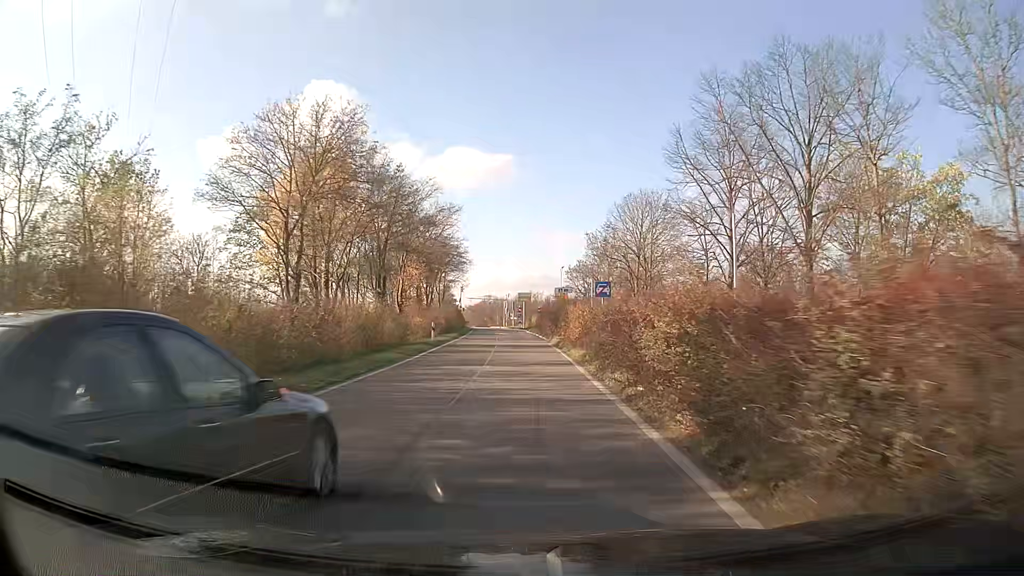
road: trunk_link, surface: asphalt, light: Day
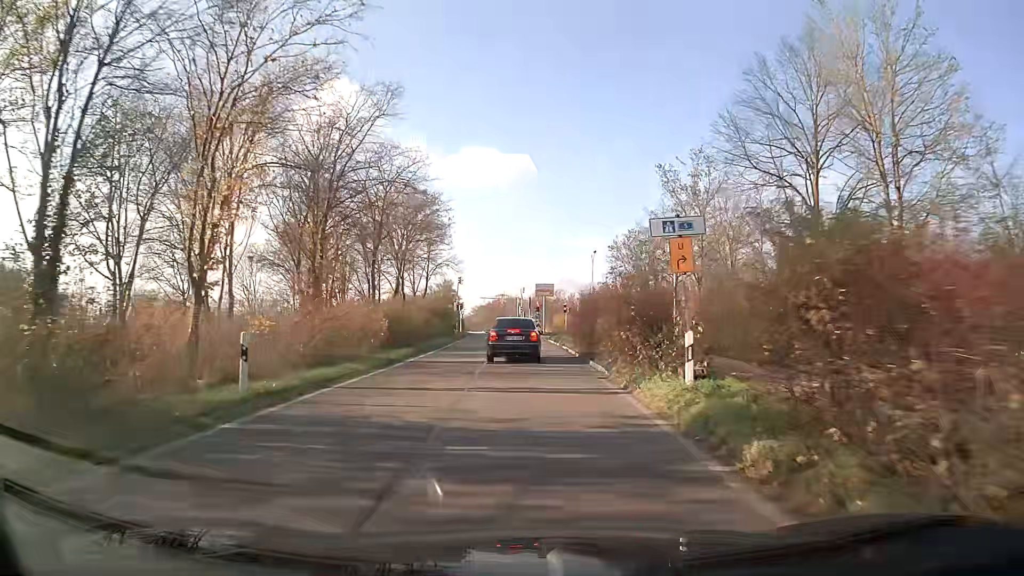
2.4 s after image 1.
(-0.3, +26.7) m; -2°
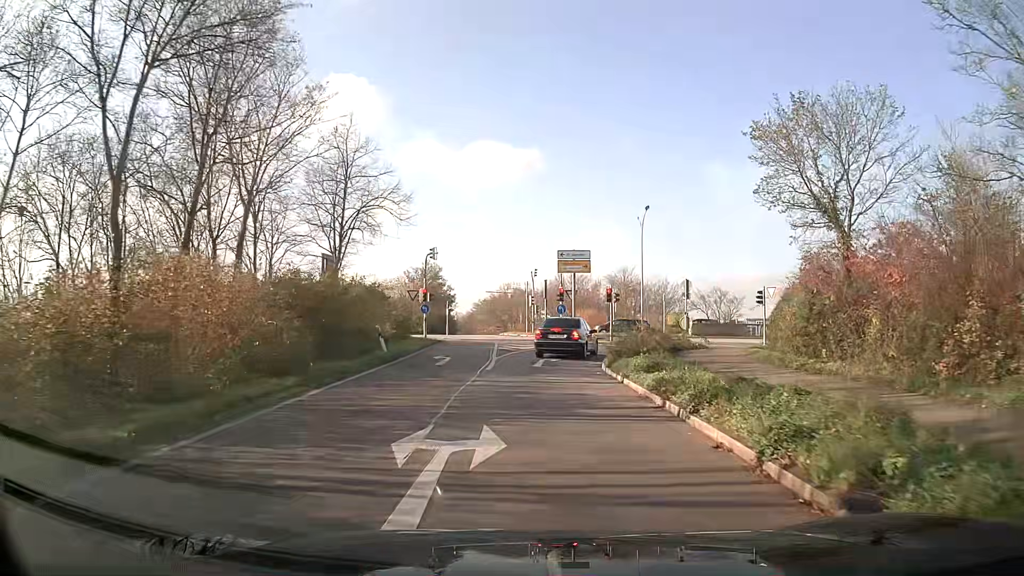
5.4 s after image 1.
(-0.2, +29.4) m; 0°
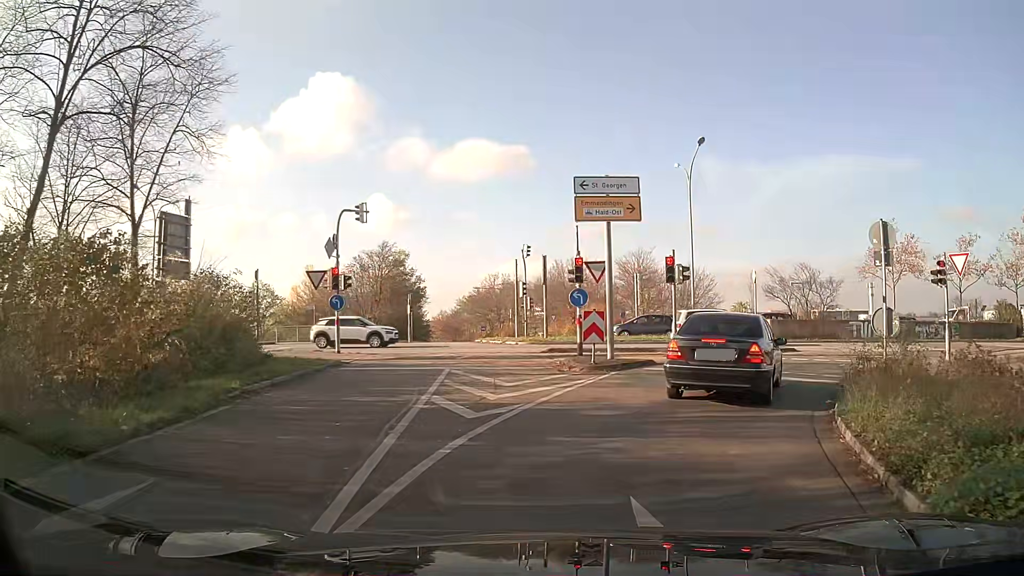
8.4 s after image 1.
(+0.1, +18.3) m; +2°
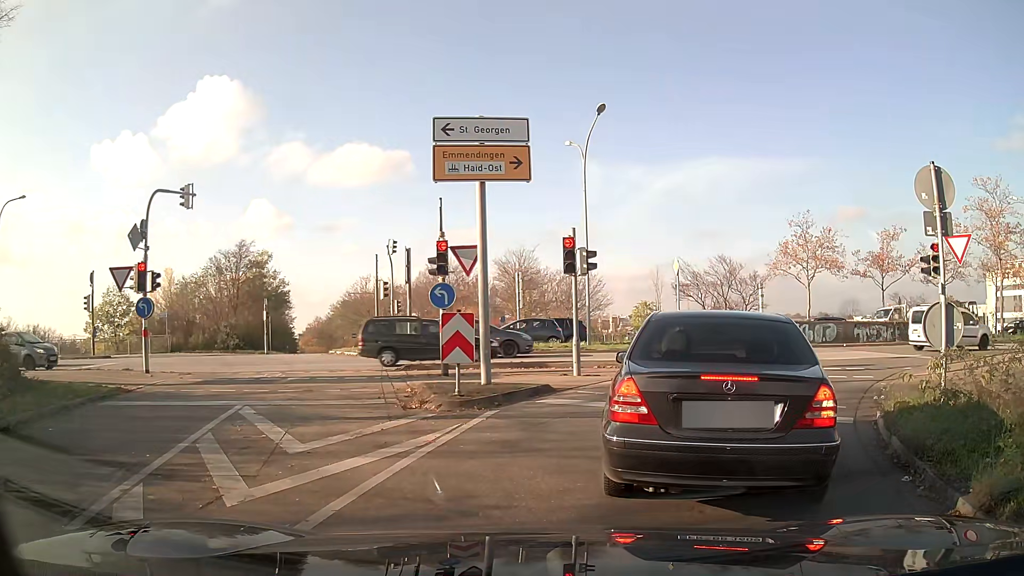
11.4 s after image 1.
(+0.4, +5.5) m; +7°
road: primary_link
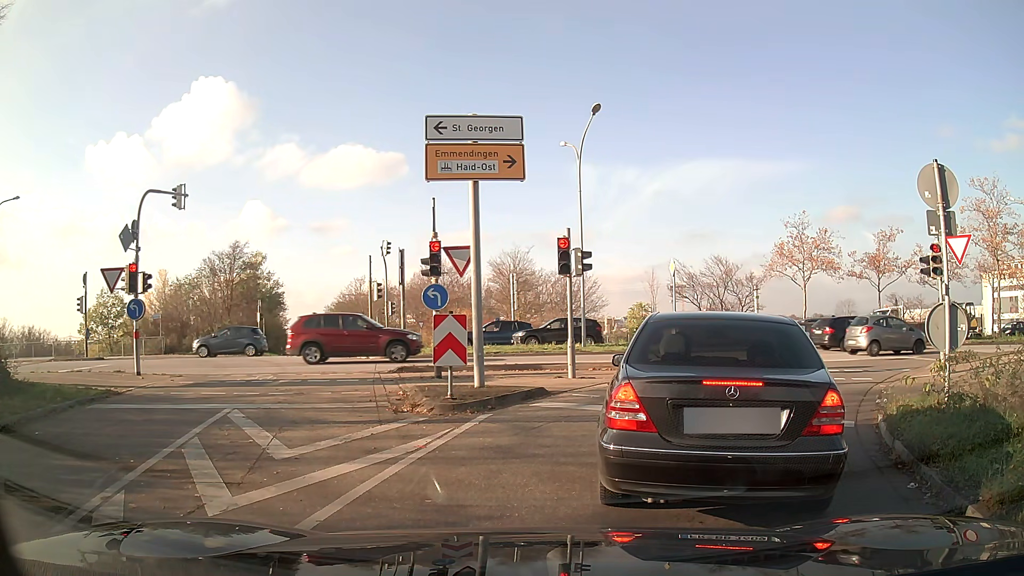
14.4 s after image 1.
(0.0, +0.3) m; 0°
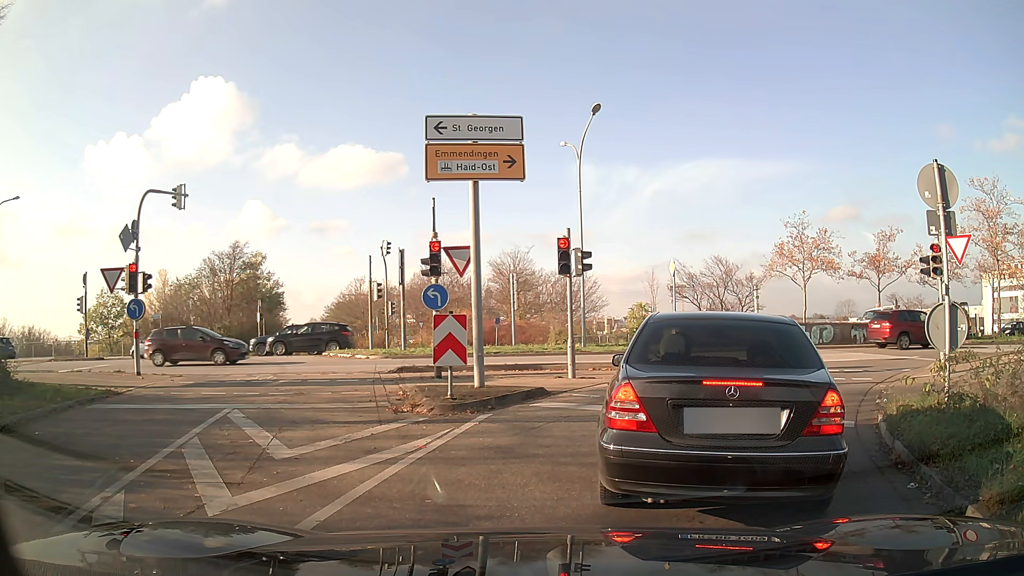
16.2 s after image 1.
(0.0, 0.0) m; 0°
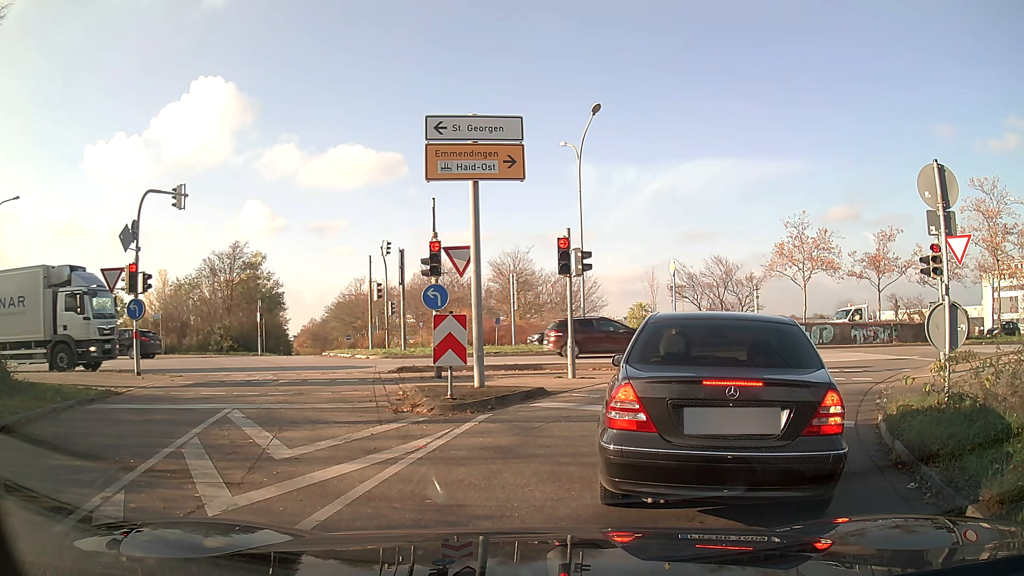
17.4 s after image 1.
(0.0, 0.0) m; 0°
